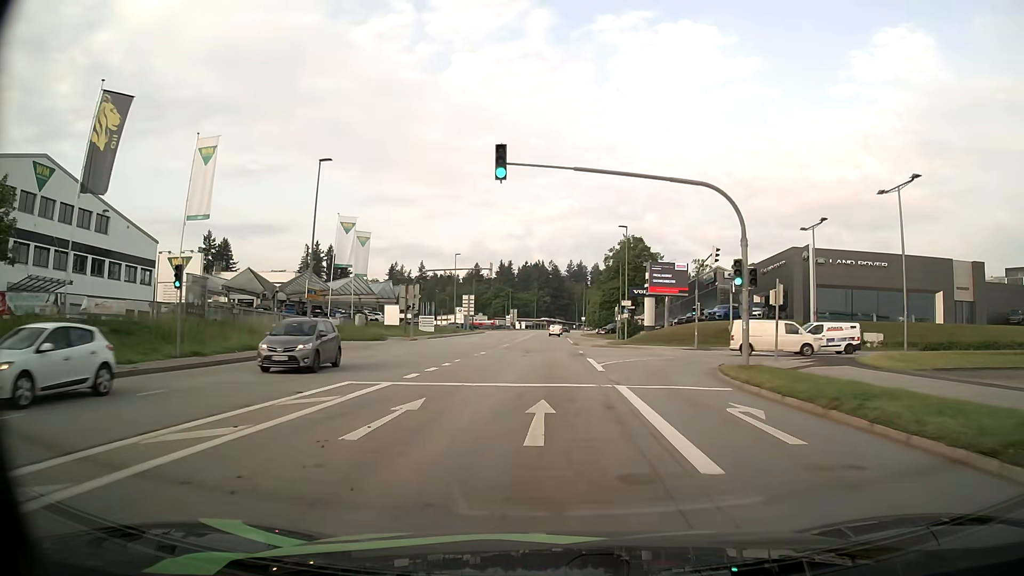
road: tertiary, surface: asphalt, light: Day
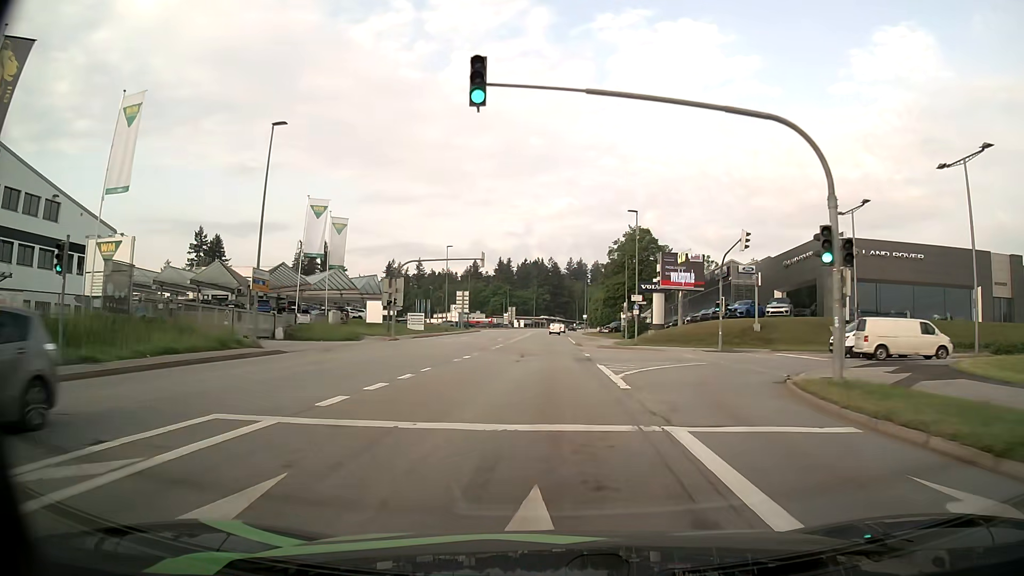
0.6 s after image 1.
(0.0, +7.0) m; +1°
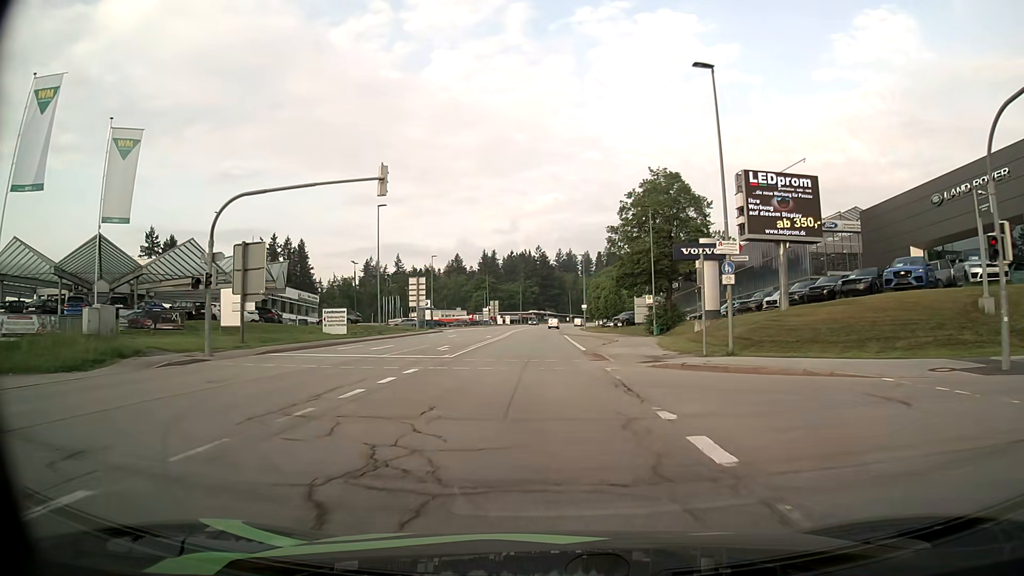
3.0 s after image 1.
(+0.1, +28.5) m; +1°
(0, +10) (0, +20) (0, +30) (0, +40) (0, +50) (0, +60) (0, +70) (0, +80) (0, +90) (0, +100) m
